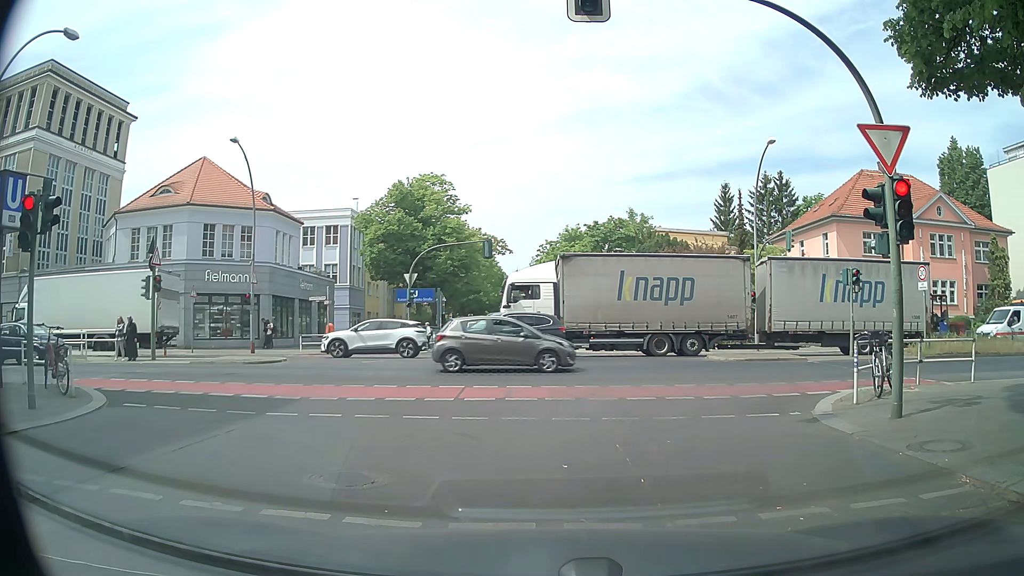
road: residential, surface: asphalt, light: Day
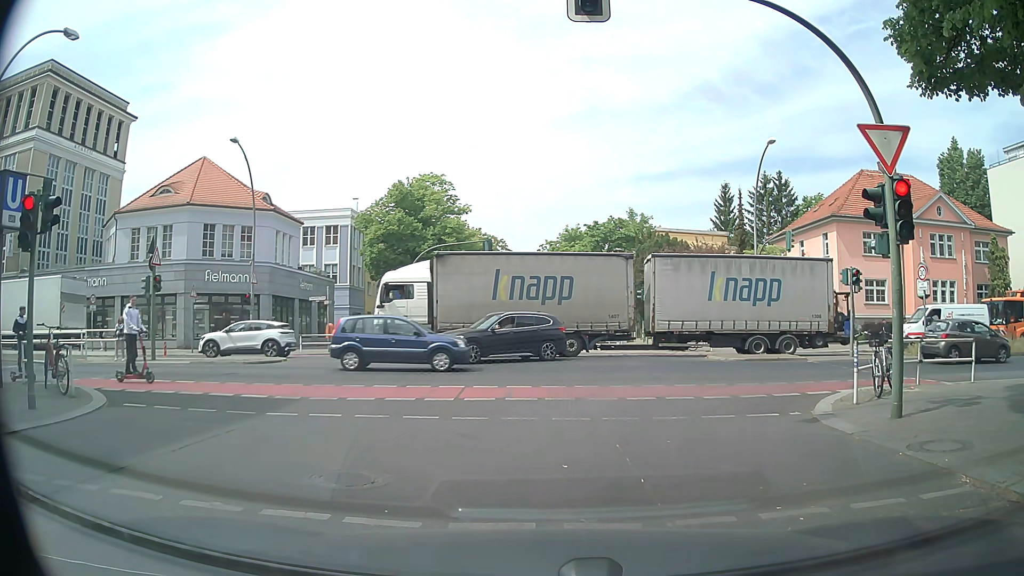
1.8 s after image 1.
(0.0, 0.0) m; 0°
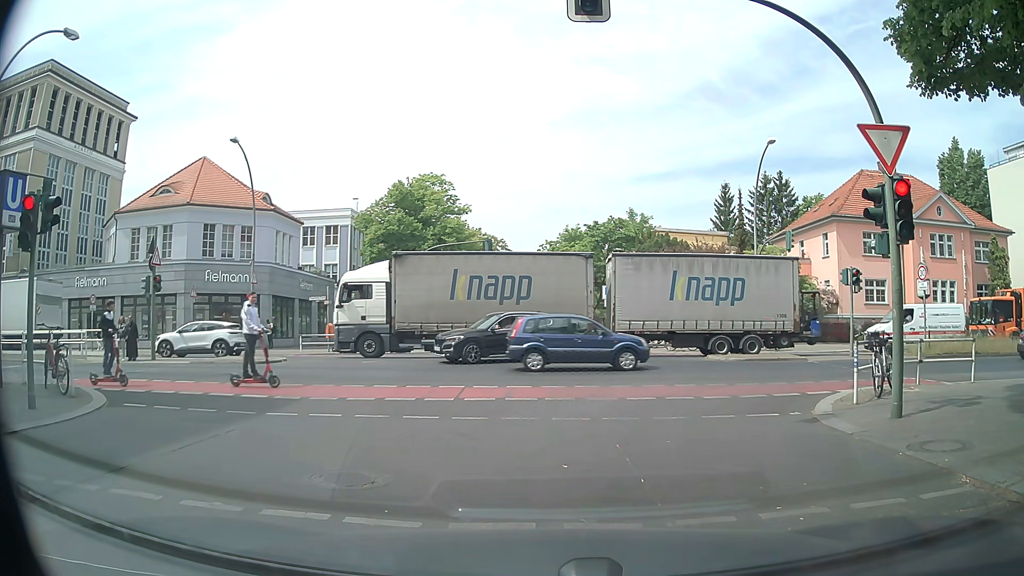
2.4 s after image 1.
(0.0, 0.0) m; 0°
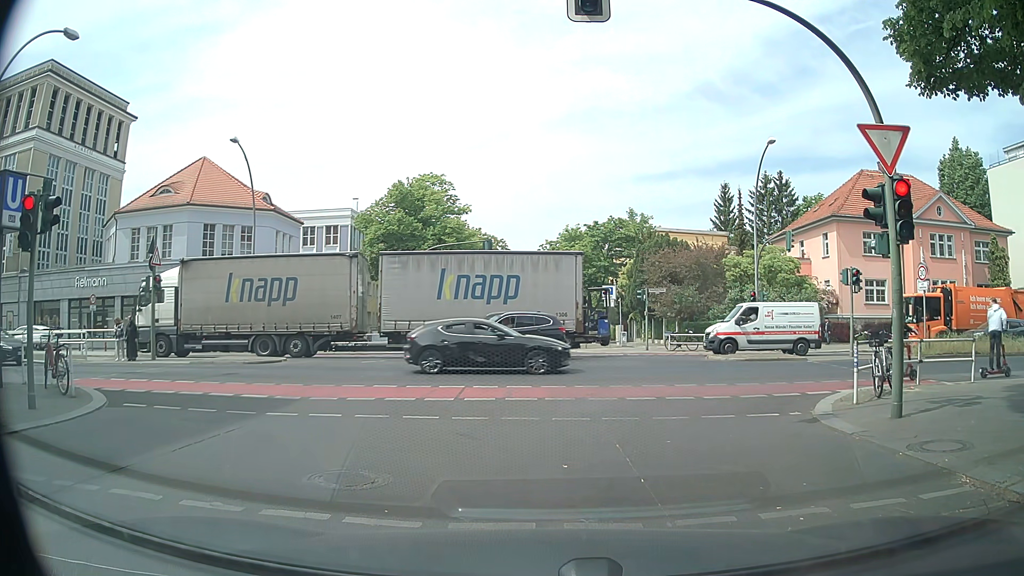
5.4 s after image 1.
(0.0, 0.0) m; 0°
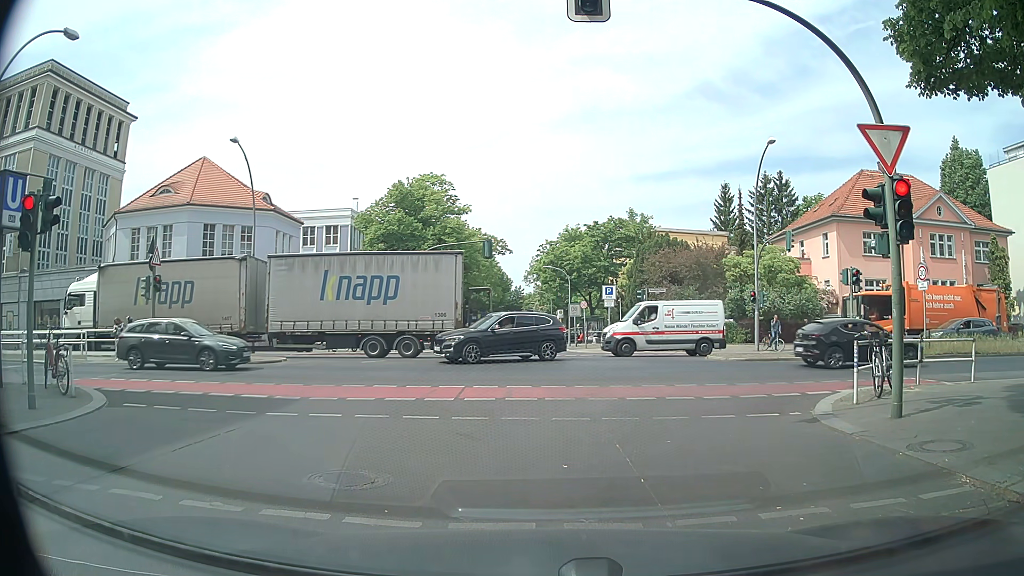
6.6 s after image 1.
(0.0, 0.0) m; 0°
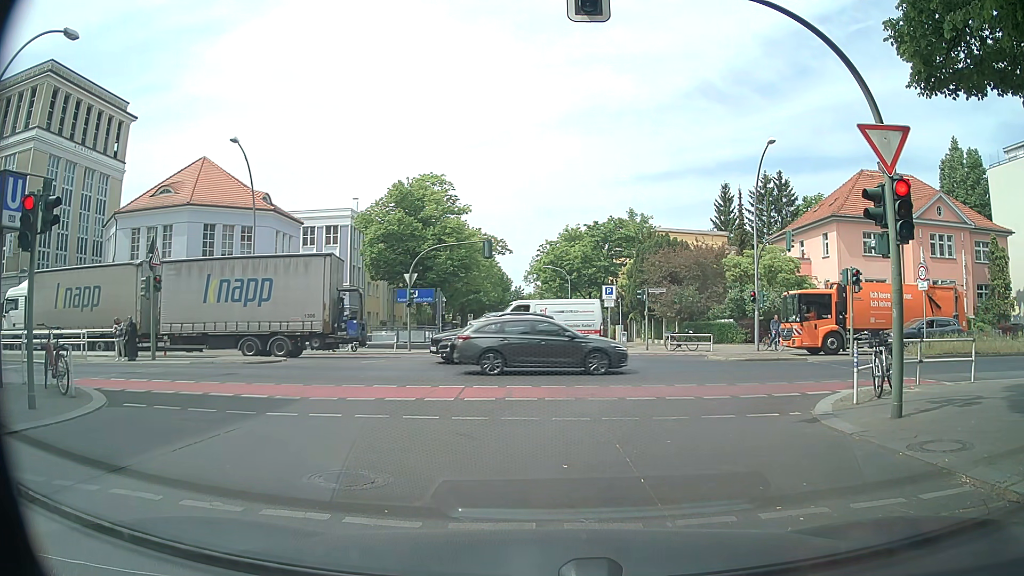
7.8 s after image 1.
(0.0, 0.0) m; 0°
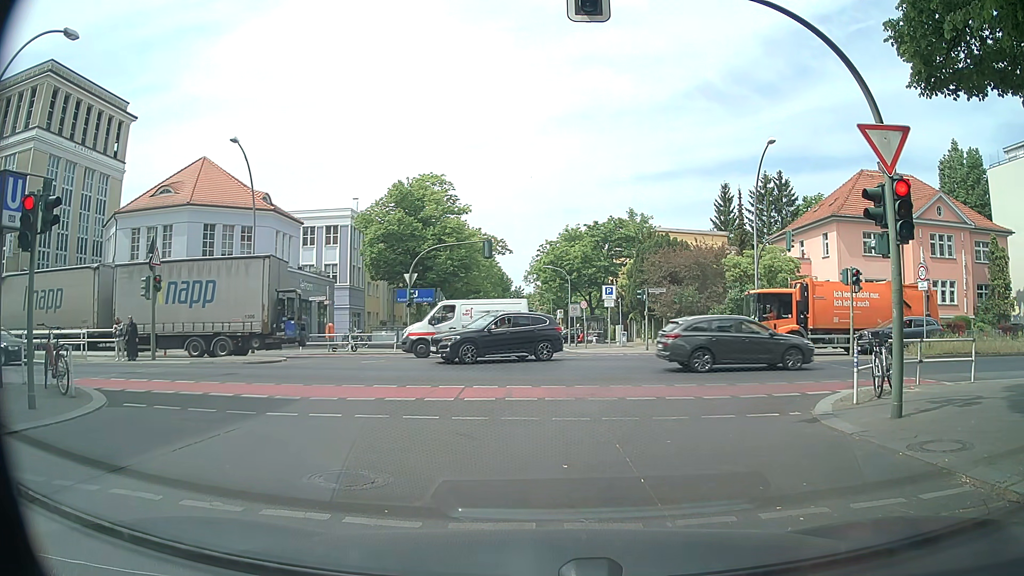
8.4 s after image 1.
(0.0, 0.0) m; 0°
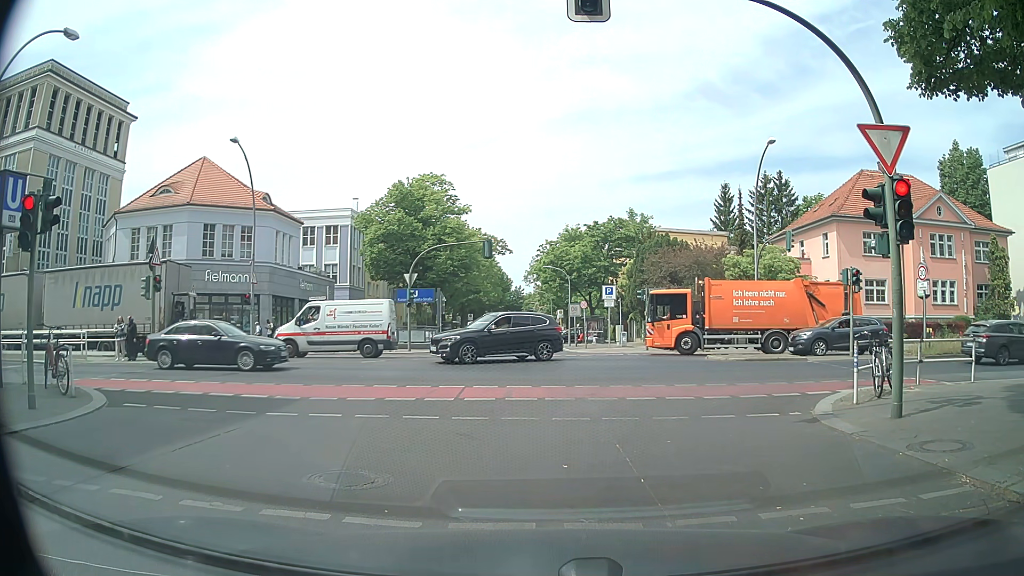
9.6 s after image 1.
(0.0, 0.0) m; 0°
